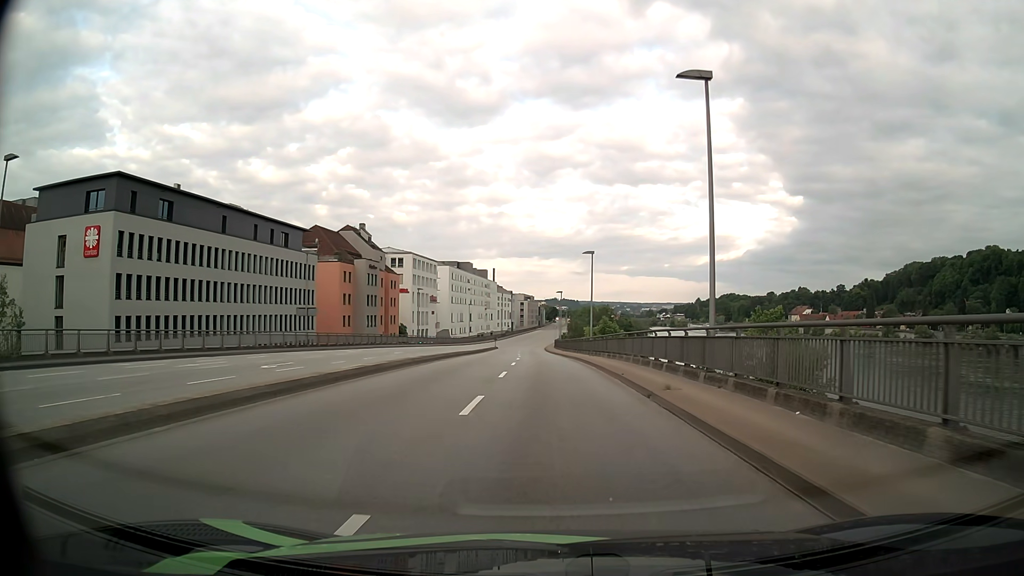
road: primary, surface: asphalt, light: Day
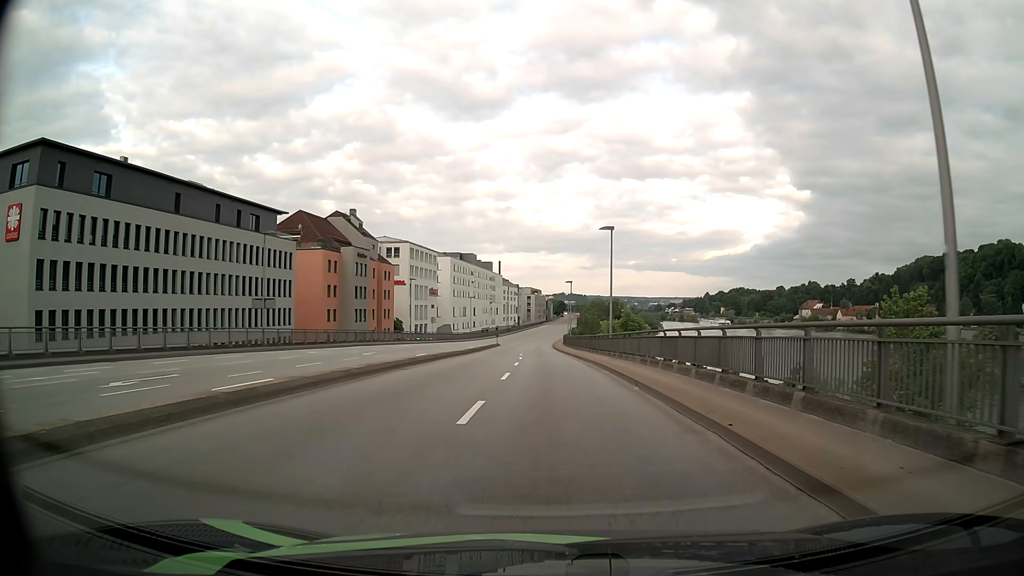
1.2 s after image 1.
(-0.1, +10.3) m; -1°
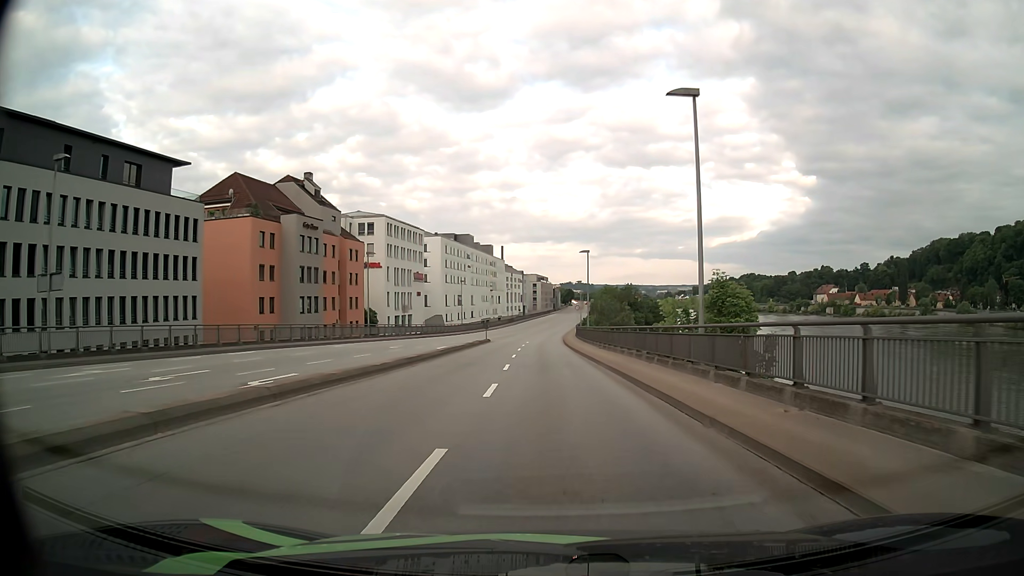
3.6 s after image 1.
(0.0, +23.4) m; 0°
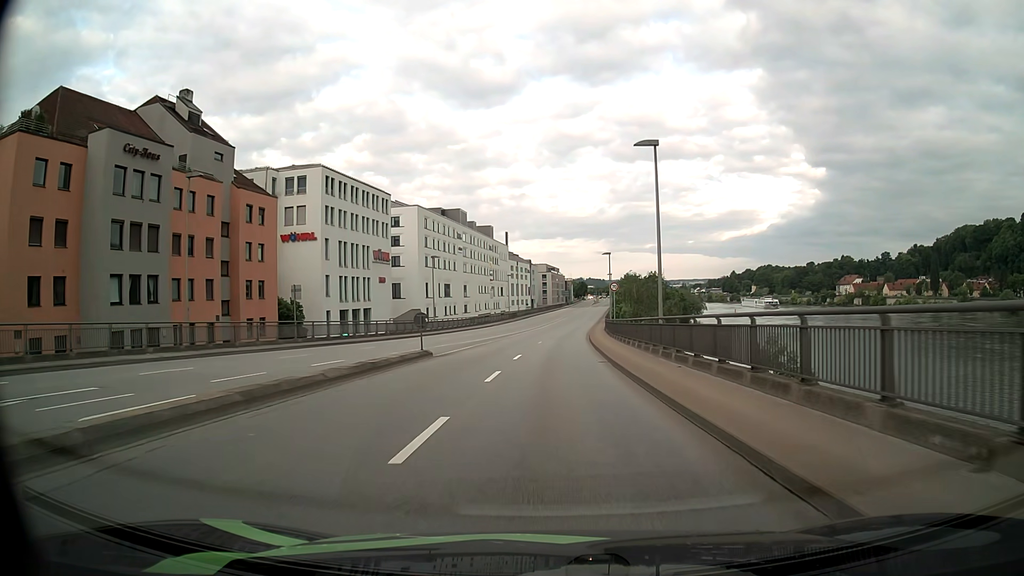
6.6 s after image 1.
(-0.4, +34.3) m; -1°
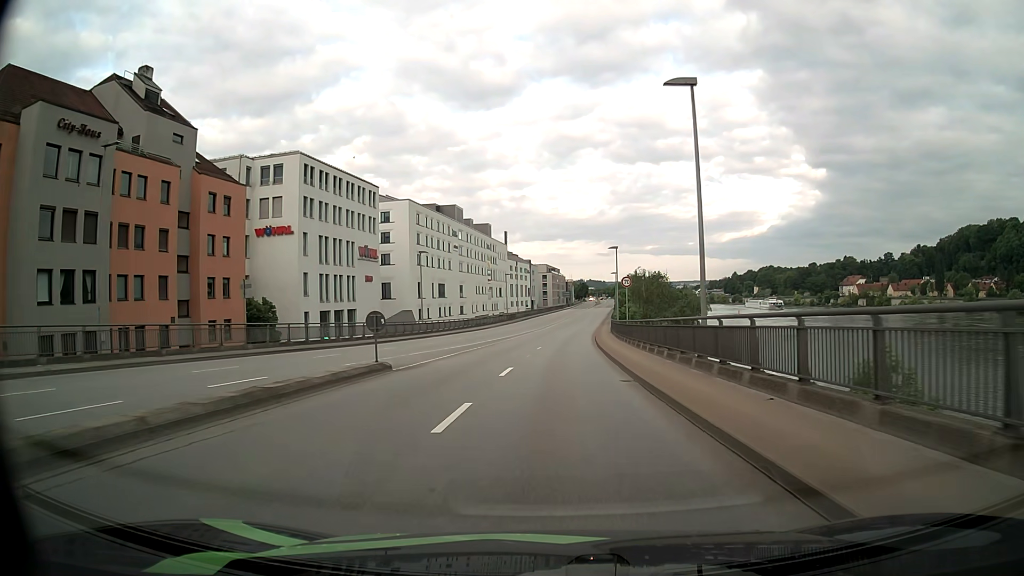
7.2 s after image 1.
(0.0, +6.9) m; 0°
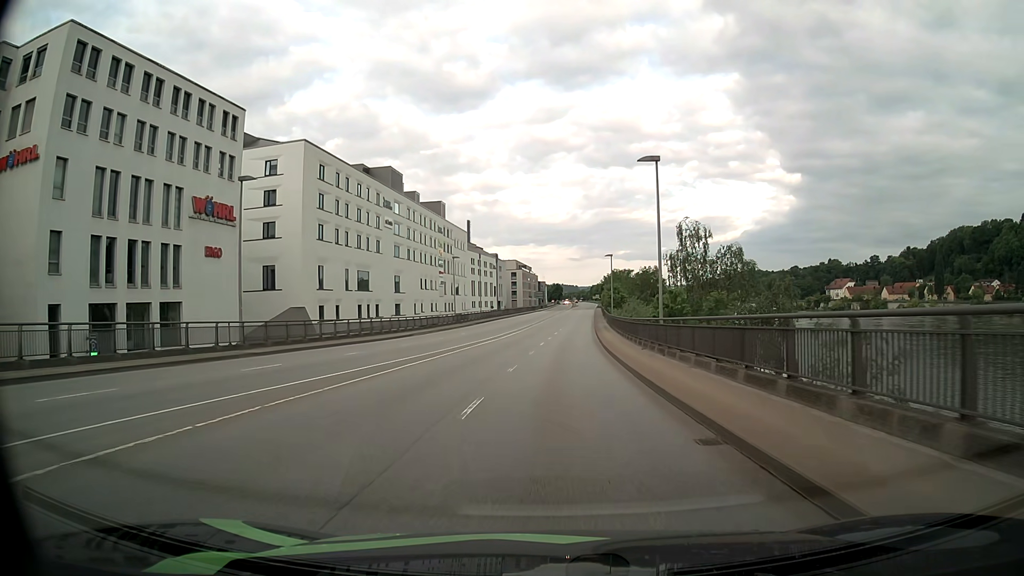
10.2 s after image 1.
(+0.6, +35.1) m; +2°
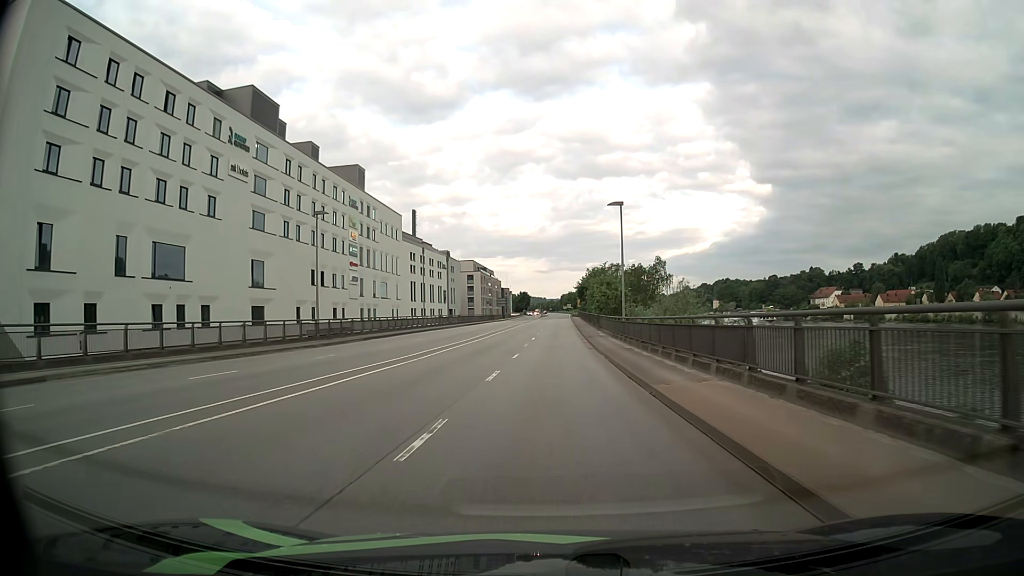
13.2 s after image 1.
(+1.2, +39.1) m; +3°
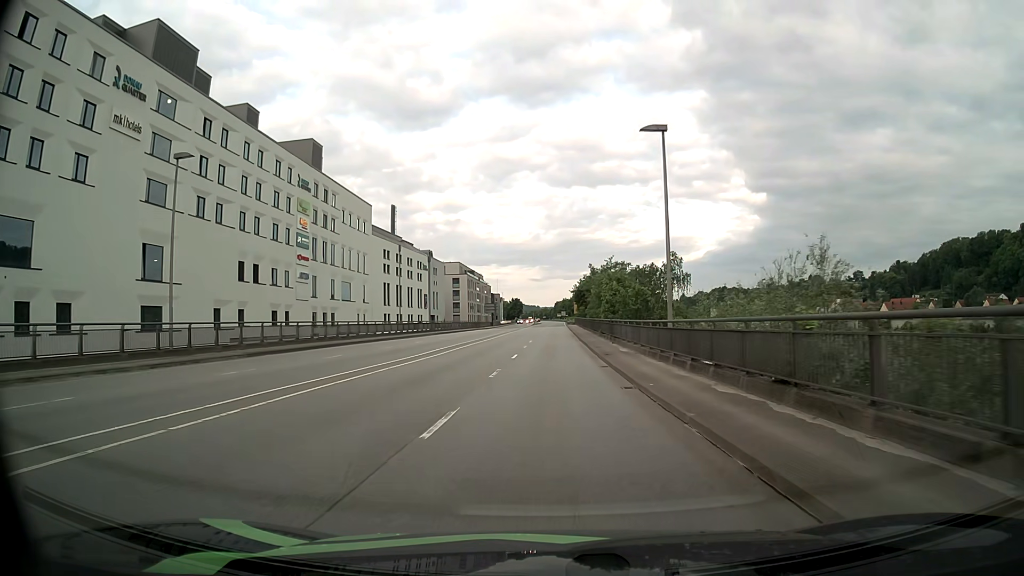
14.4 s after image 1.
(+0.1, +16.8) m; 0°
(0, +10) (0, +20) (0, +30) (0, +40) (0, +50) (+1, +60) (+1, +70) (+1, +80) (+1, +90) (+1, +100) m
